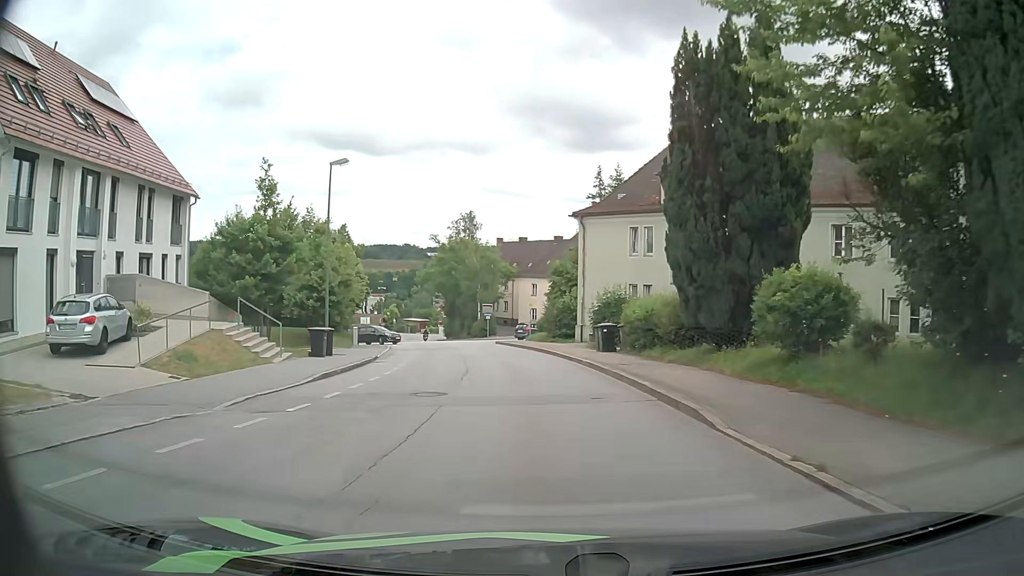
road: residential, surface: asphalt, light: Day
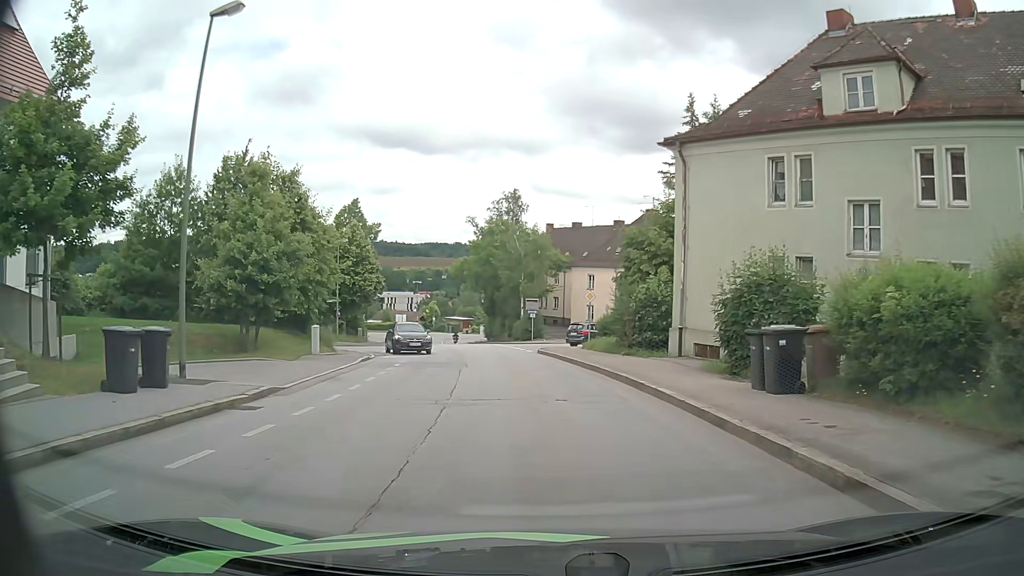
(-0.6, +14.8) m; -4°
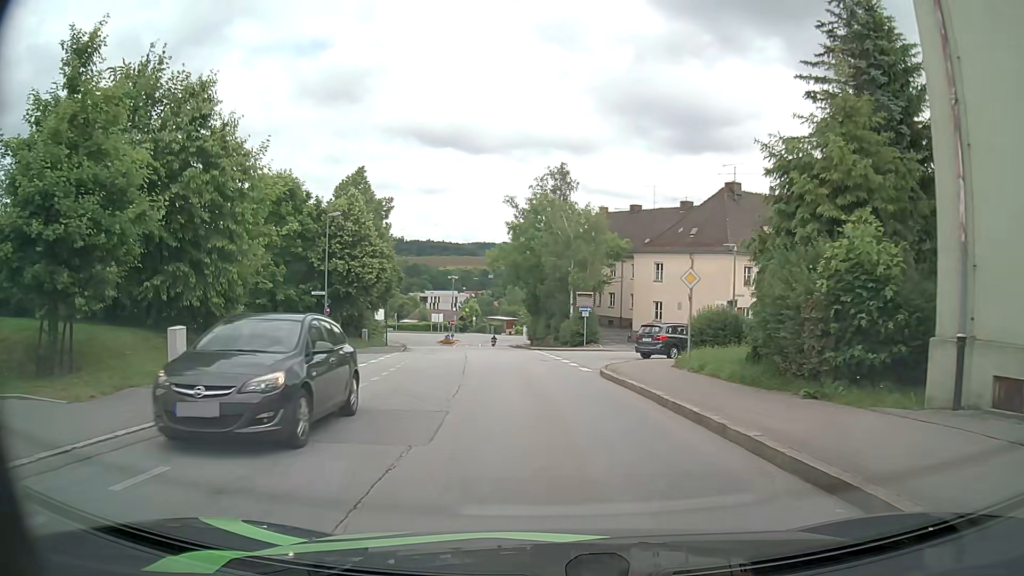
(-0.5, +12.9) m; -4°
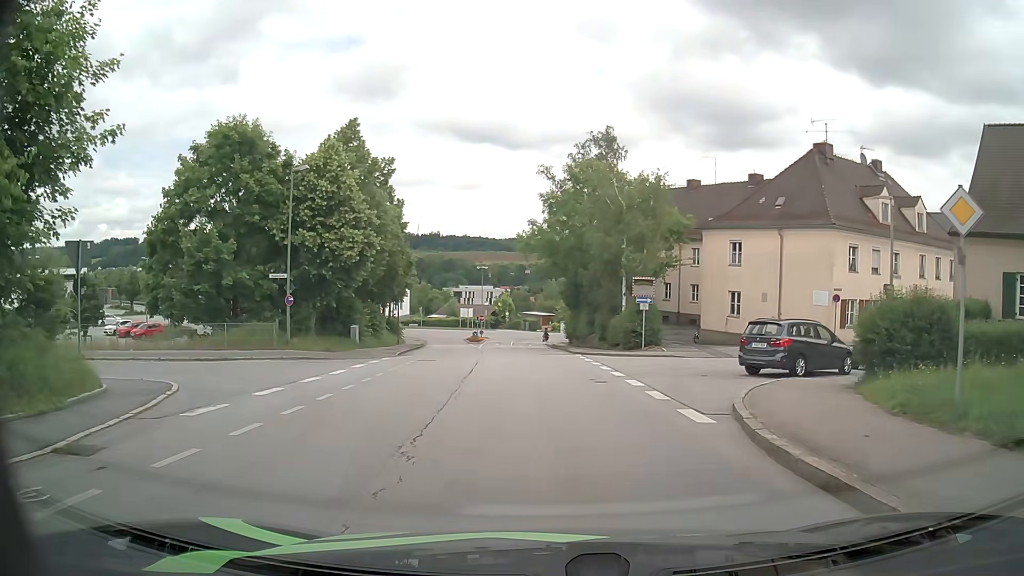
(-0.4, +11.1) m; -4°
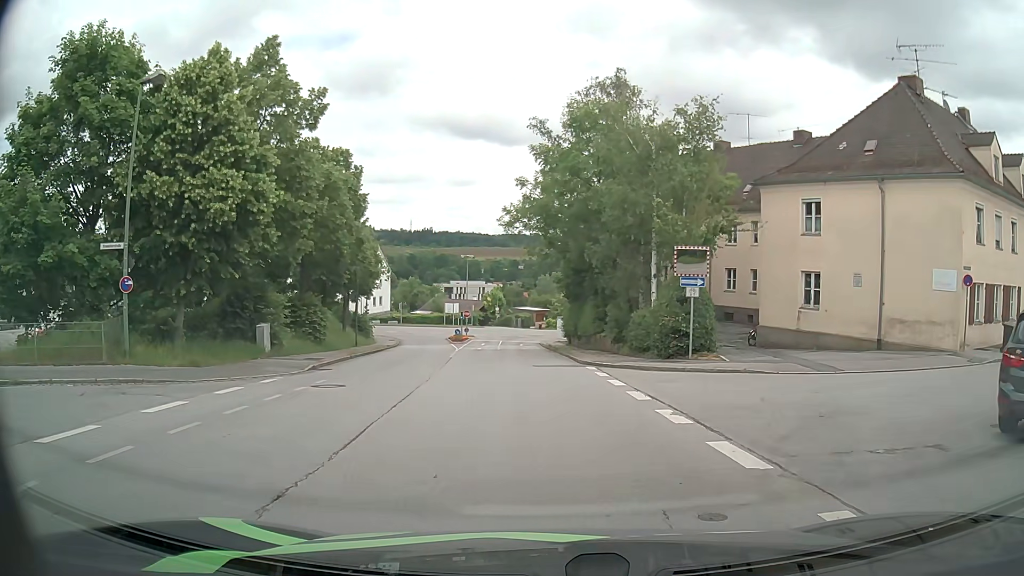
(0.0, +11.7) m; 0°
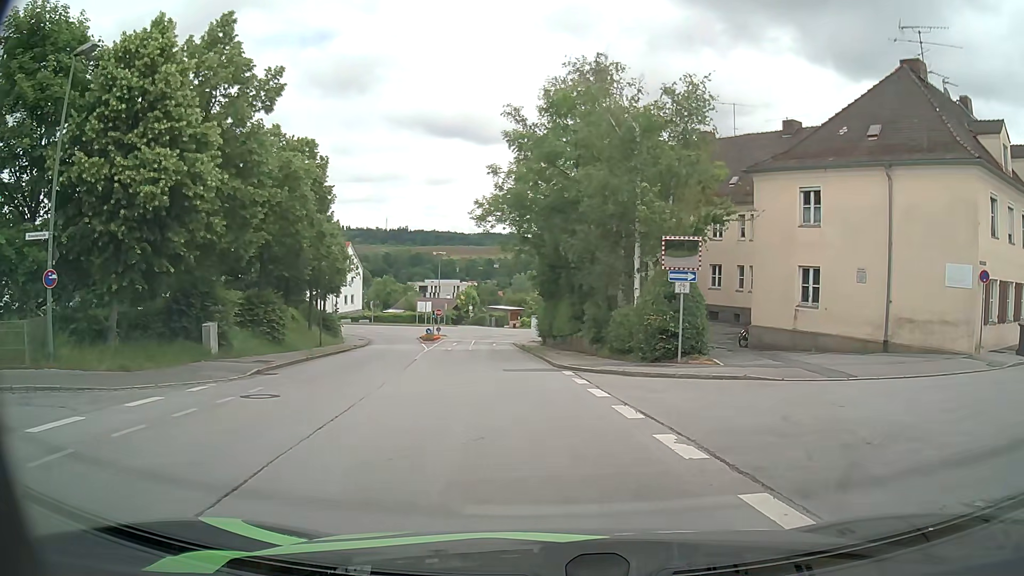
(0.0, +2.4) m; +2°
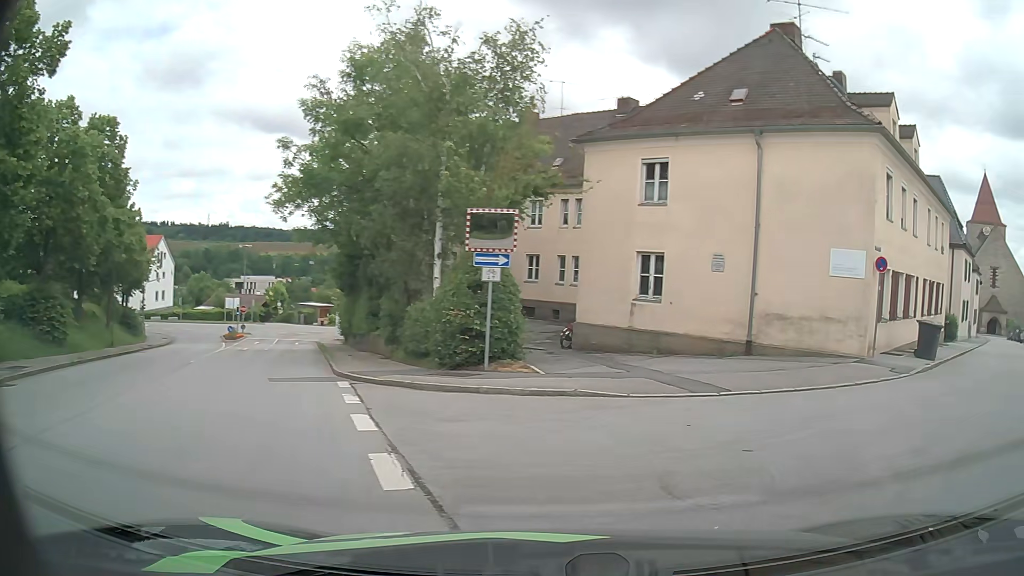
(+0.4, +4.2) m; +14°
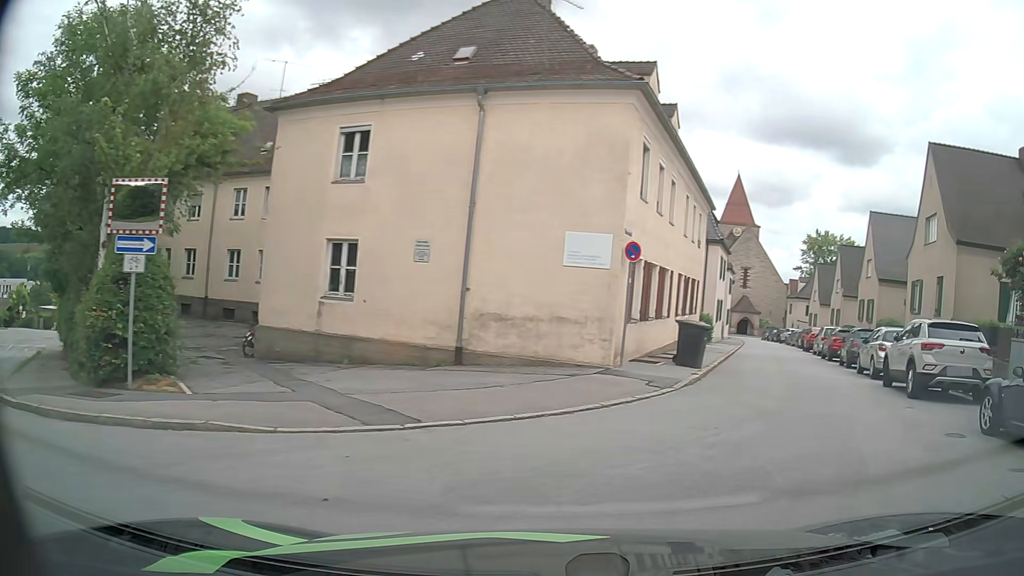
(+0.8, +3.5) m; +24°
(+3, +9) (+7, +19) (+10, +28) (+13, +38) (+16, +47) (+19, +57) (+22, +66) (+25, +76) (+27, +86) (+30, +95) m
